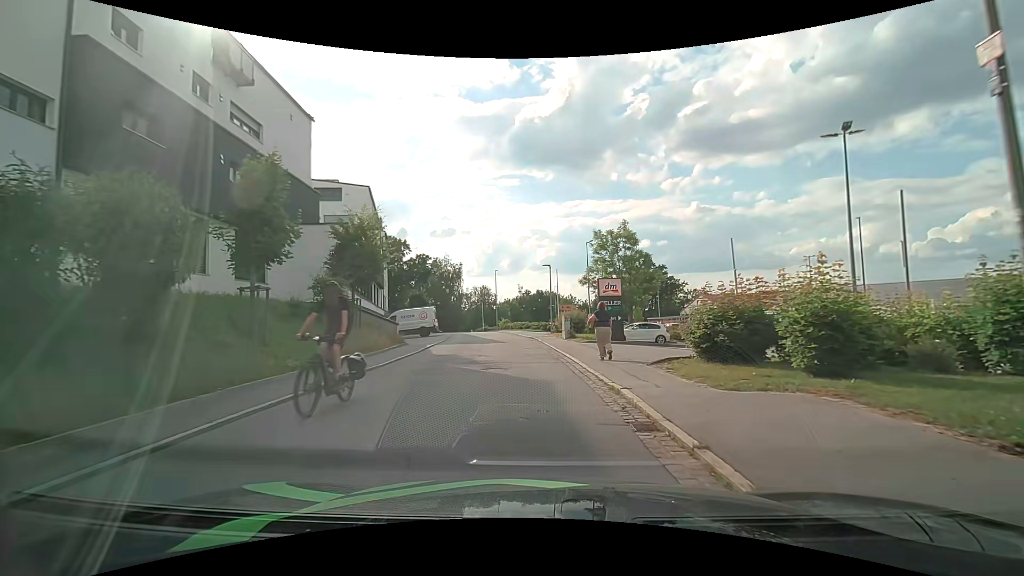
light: Day
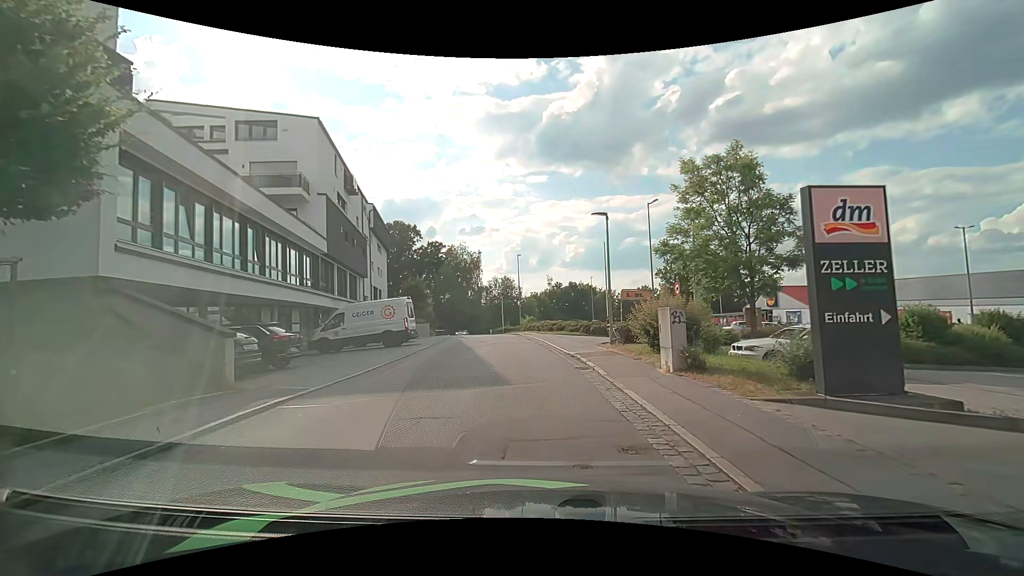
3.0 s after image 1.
(-0.7, +17.1) m; -4°
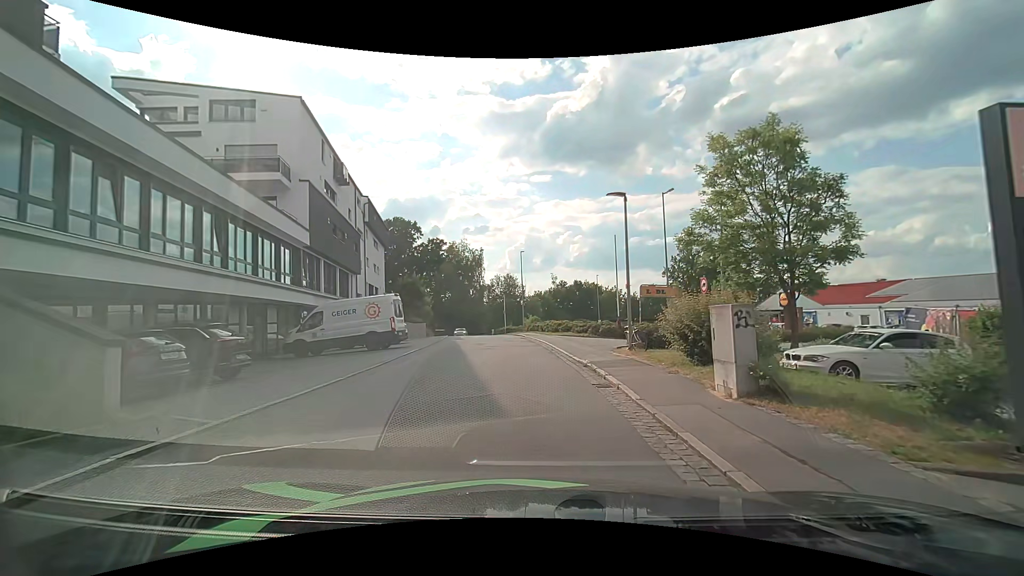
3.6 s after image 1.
(0.0, +3.0) m; 0°
